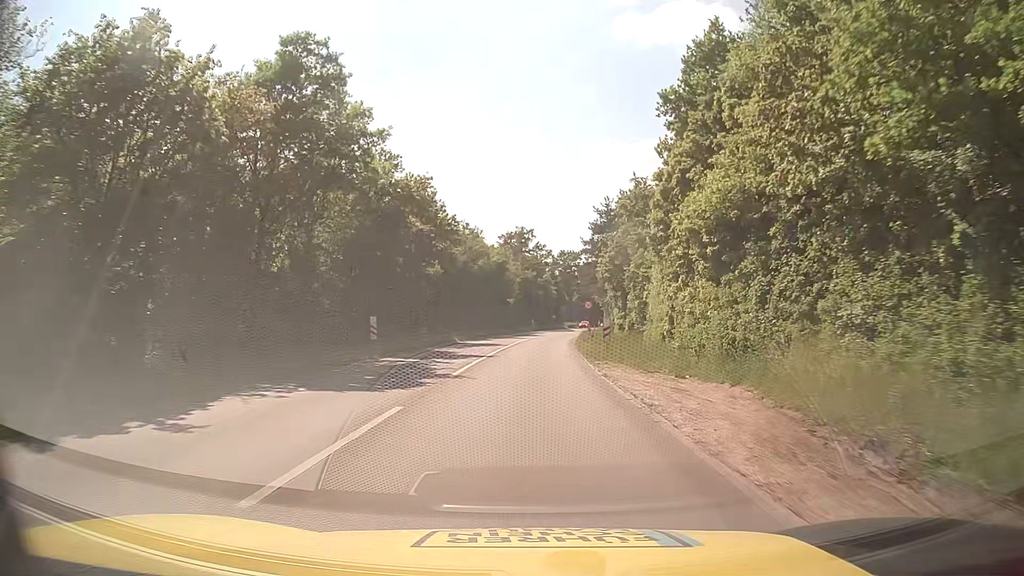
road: tertiary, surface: asphalt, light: Day
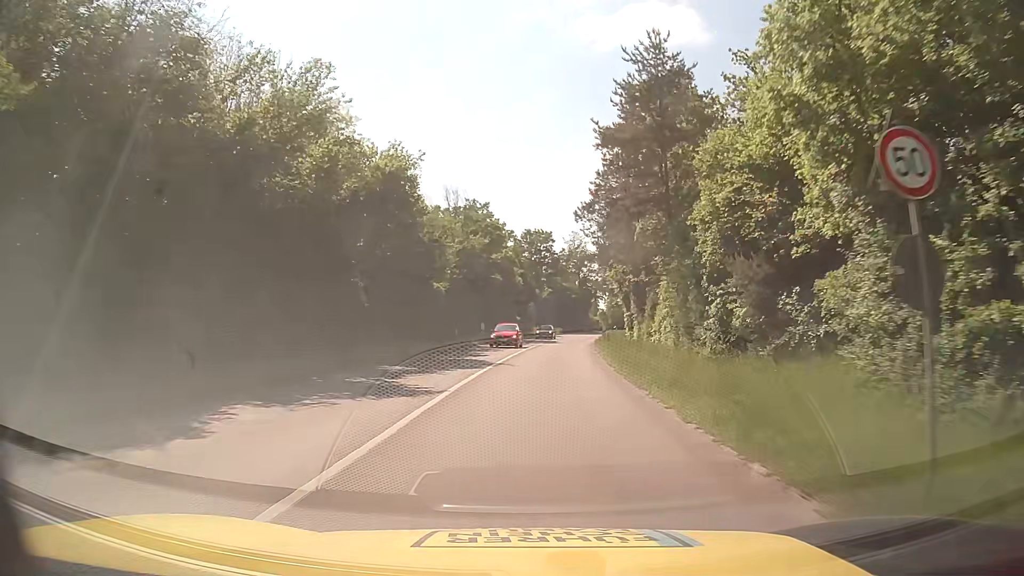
(+0.7, +43.4) m; +3°
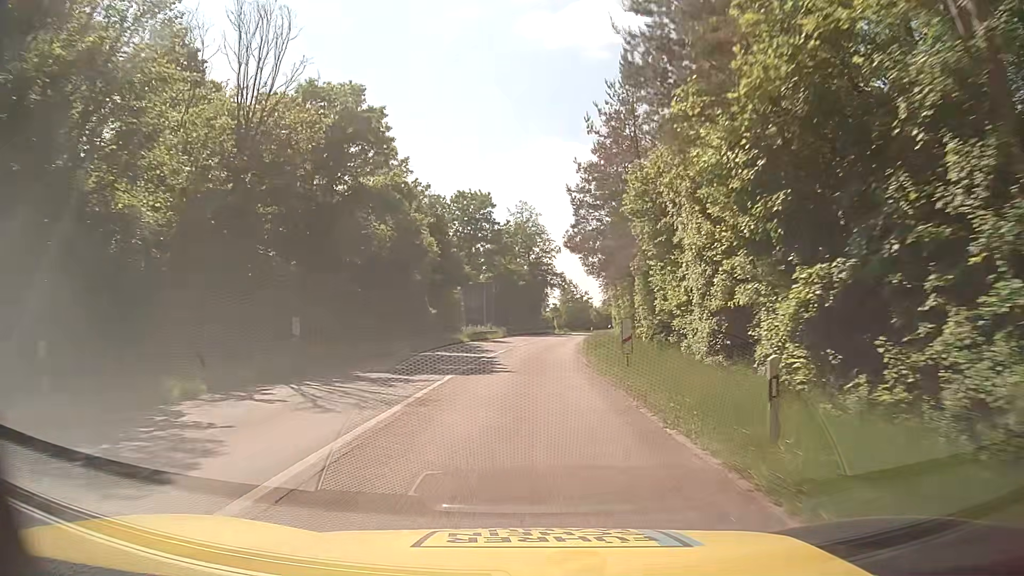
(+1.7, +33.9) m; +5°
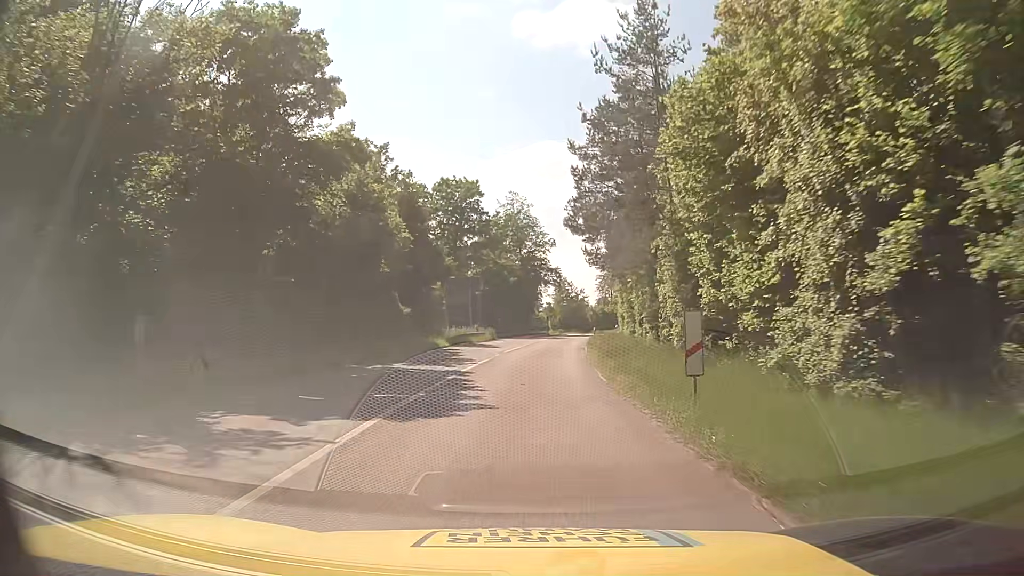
(0.0, +8.3) m; +1°
(0, +10) (0, +20) (+1, +30) (+1, +40) (+2, +50) (+3, +60) (+4, +70) (+6, +80) (+7, +90) (+9, +99) m
